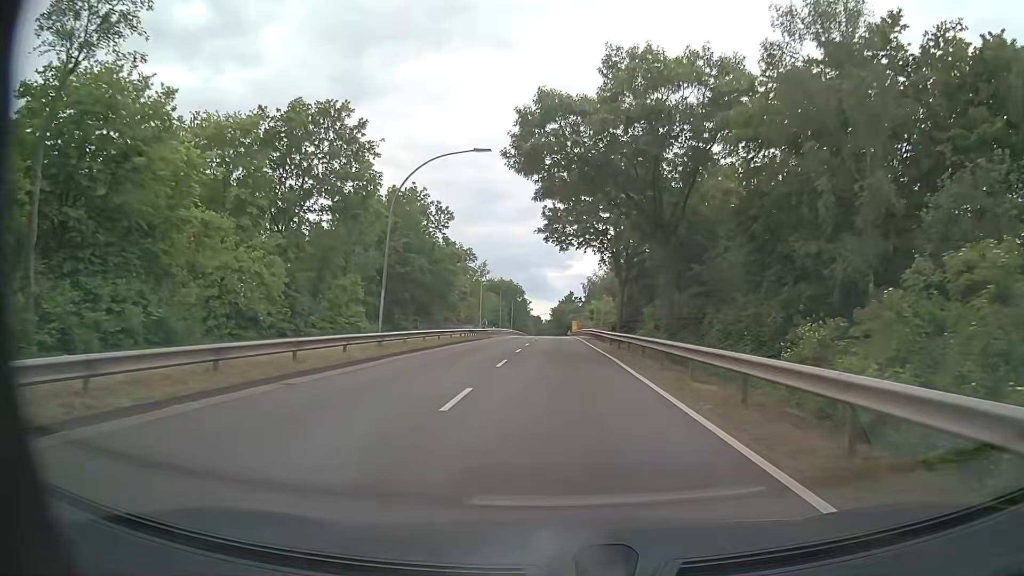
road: unclassified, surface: asphalt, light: Day
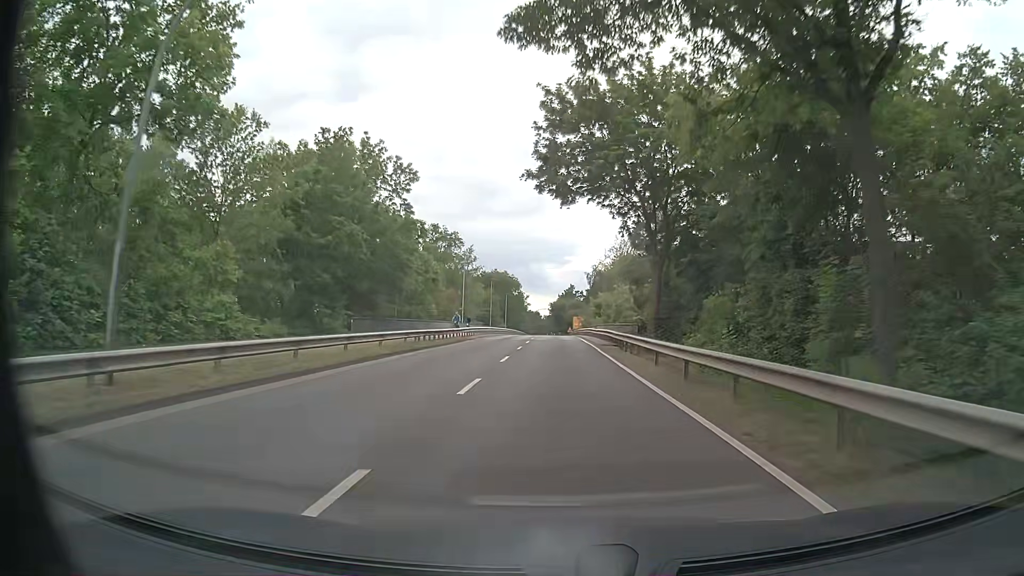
(0.0, +16.0) m; 0°
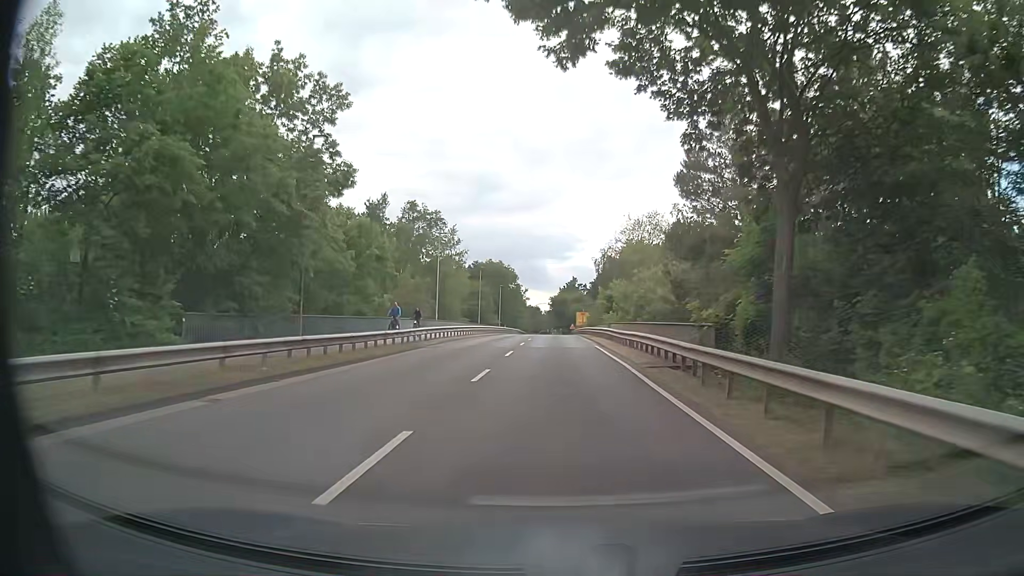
(0.0, +16.0) m; +1°
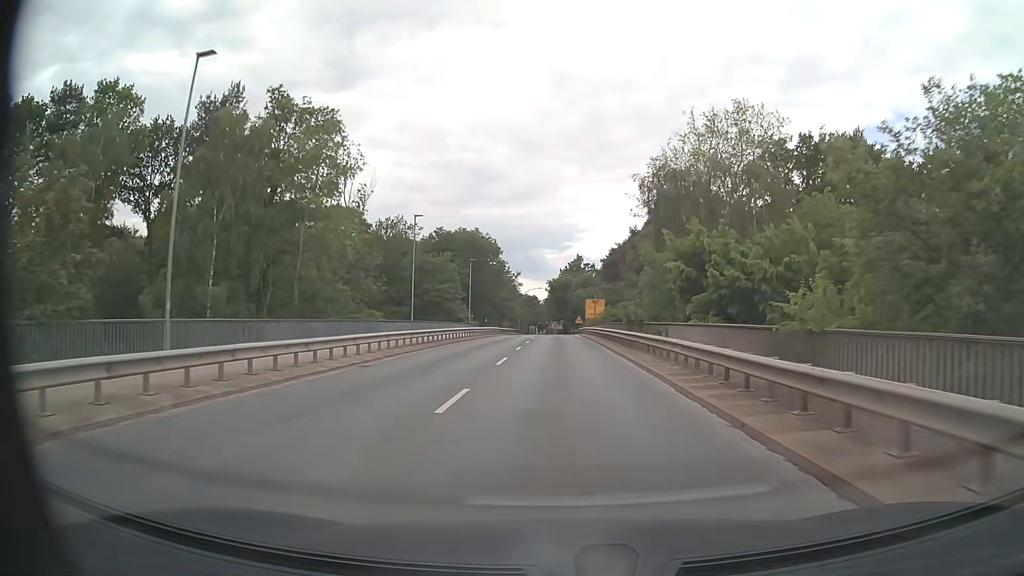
(-0.4, +40.1) m; 0°
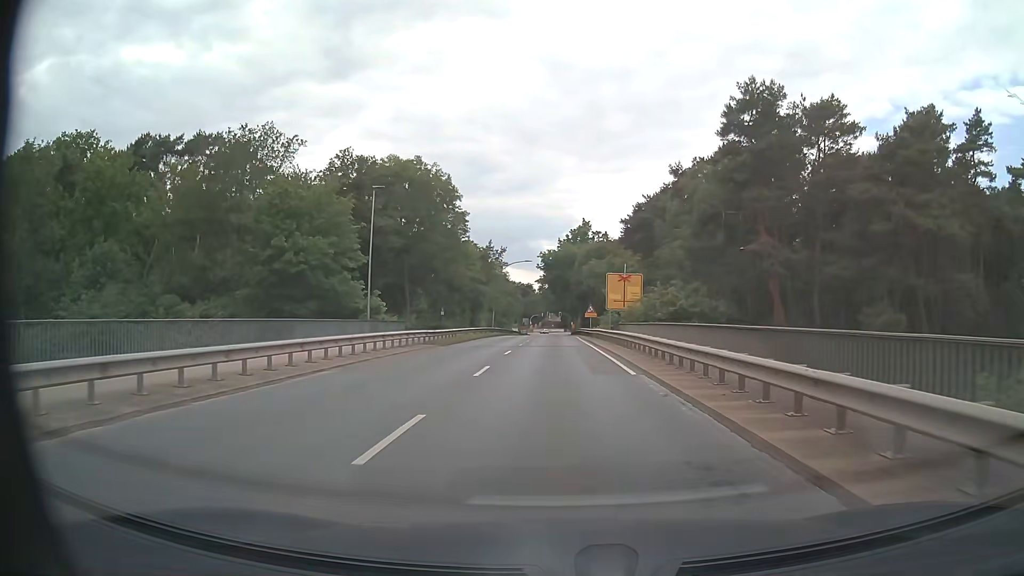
(+0.1, +40.3) m; 0°
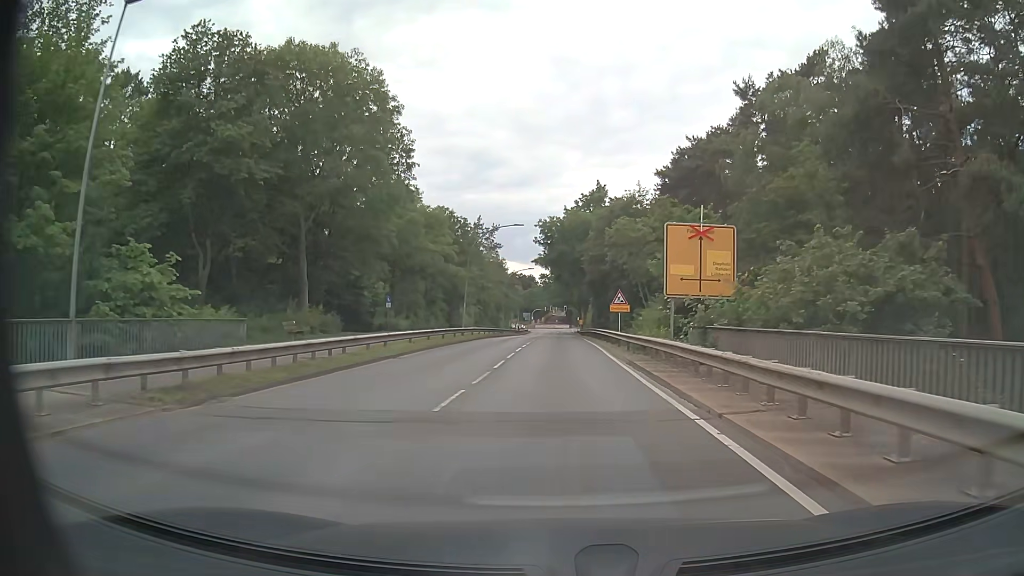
(0.0, +24.1) m; 0°
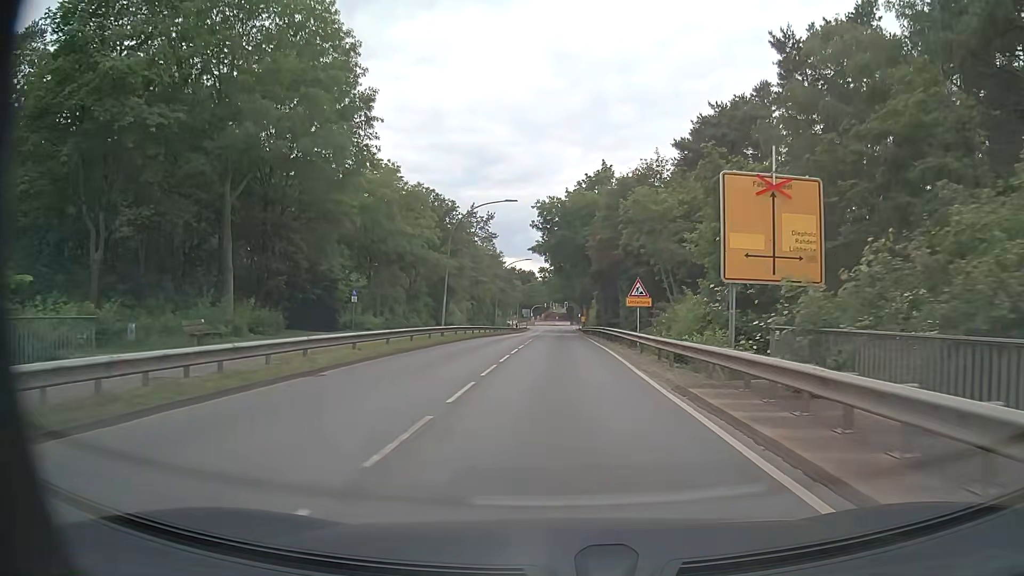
(0.0, +8.0) m; 0°
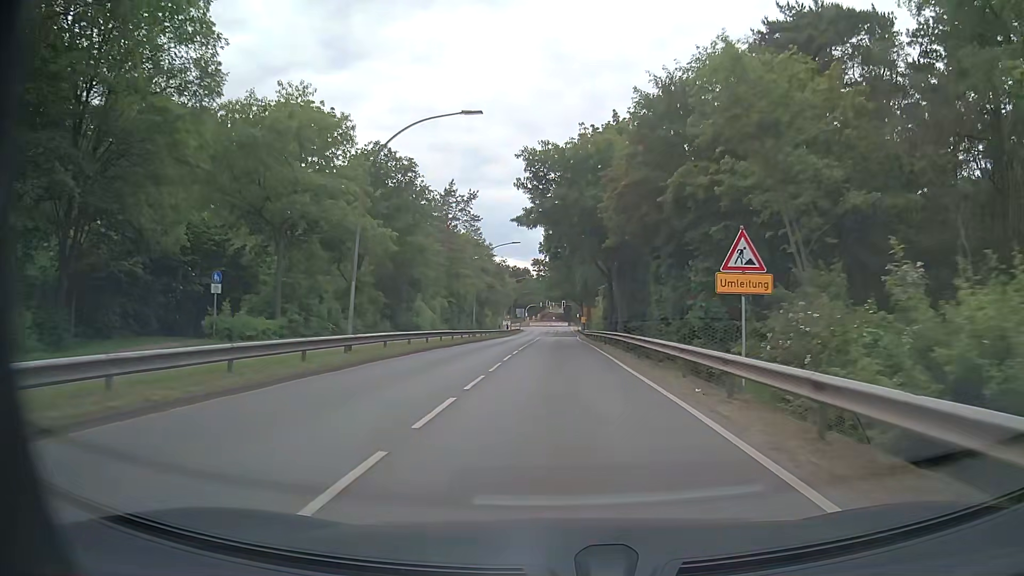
(-0.1, +16.1) m; 0°
(0, +10) (0, +20) (0, +30) (0, +40) (0, +50) (0, +60) (0, +70) (0, +80) (+1, +90) (+1, +100) m
